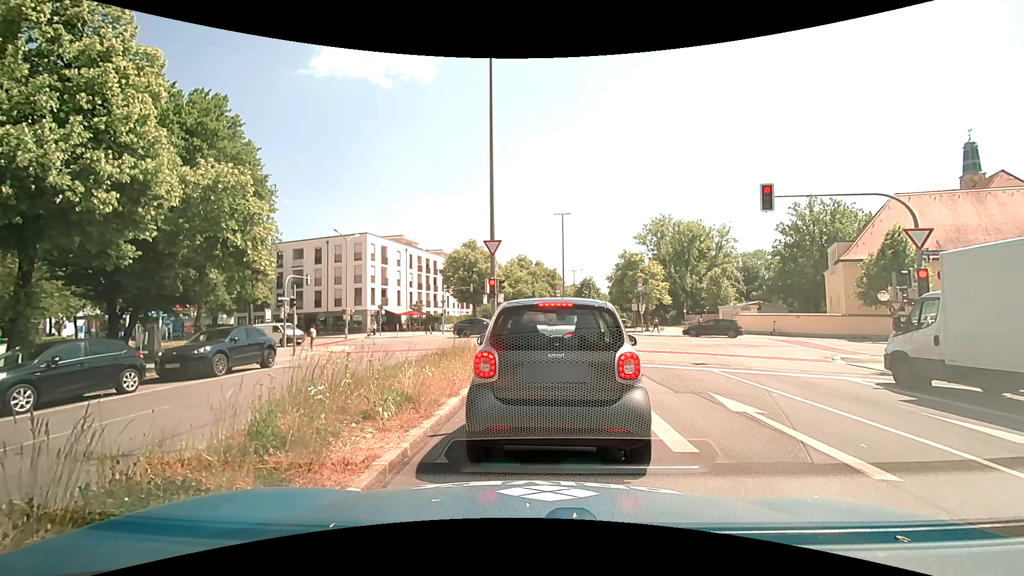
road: secondary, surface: asphalt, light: Day
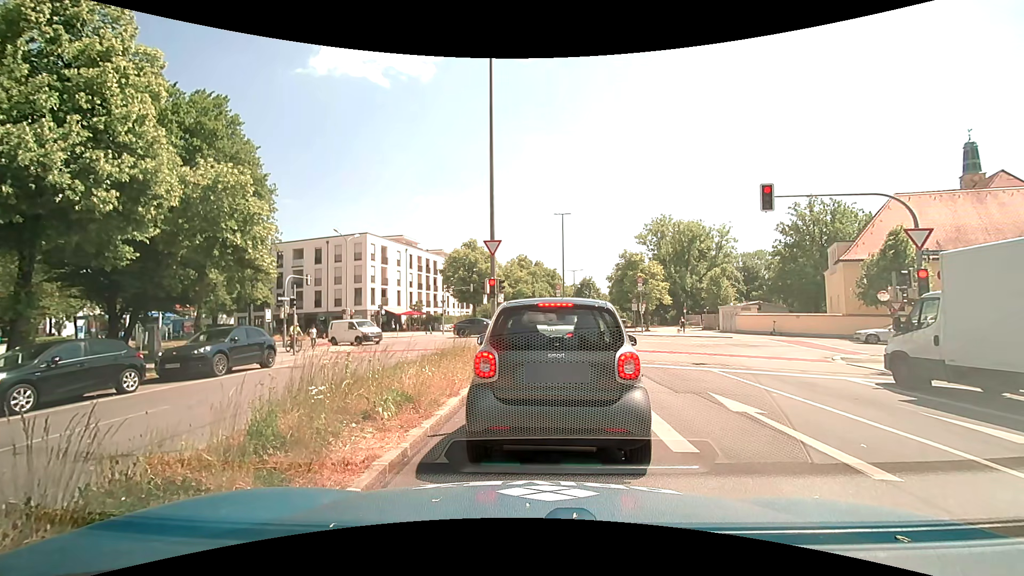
(0.0, 0.0) m; 0°
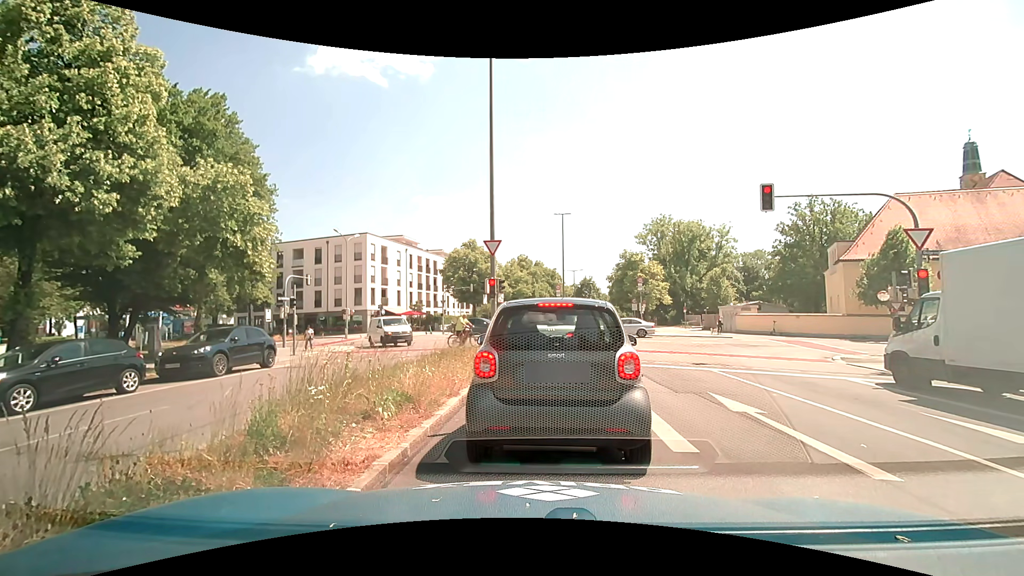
(0.0, 0.0) m; 0°
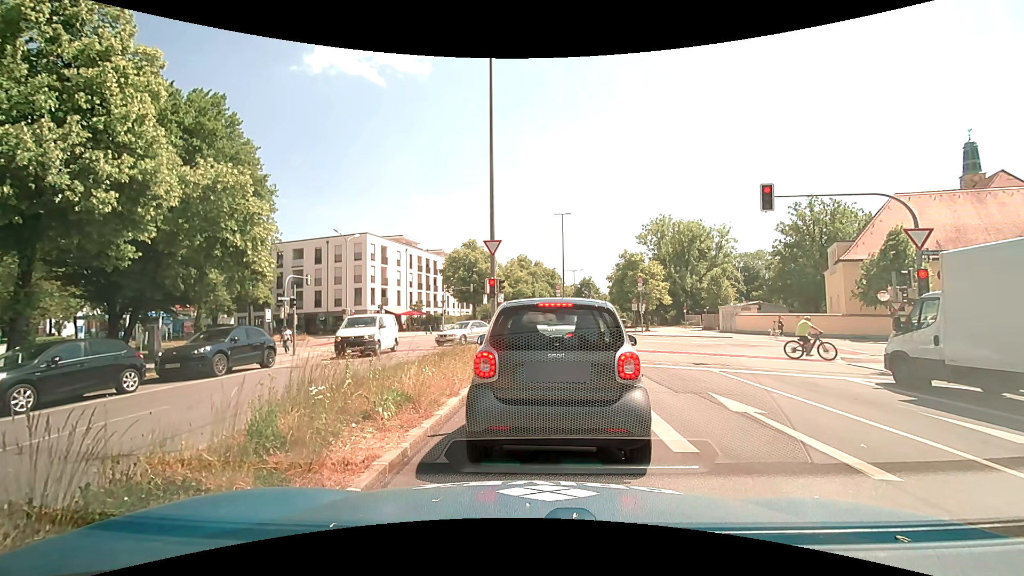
(0.0, 0.0) m; 0°
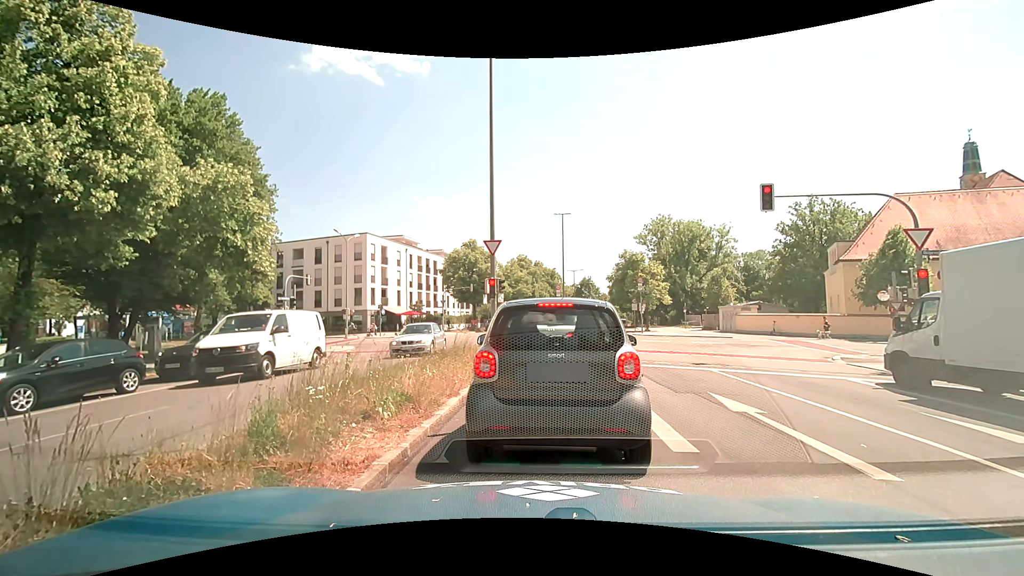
(0.0, 0.0) m; 0°
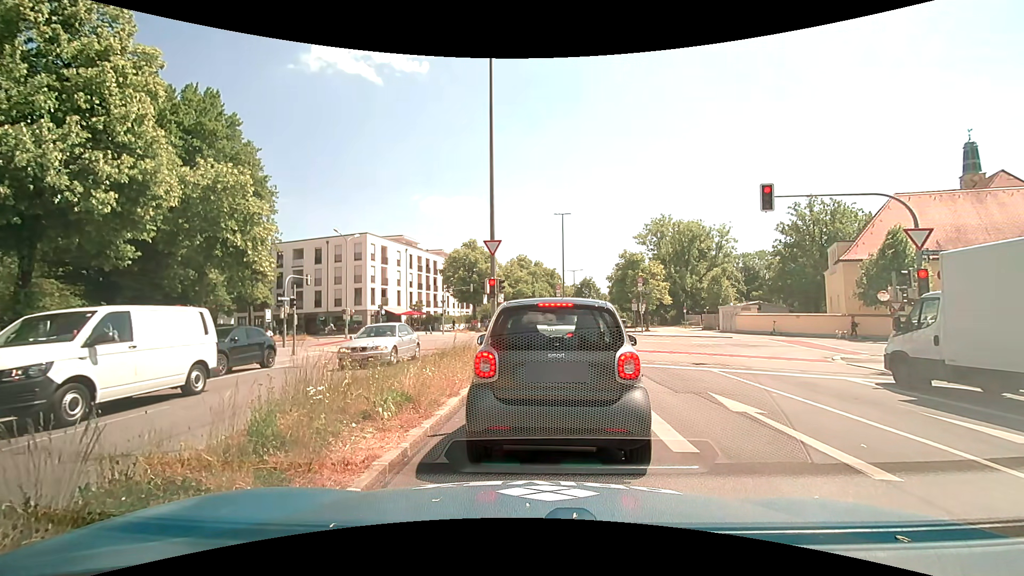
(0.0, 0.0) m; 0°
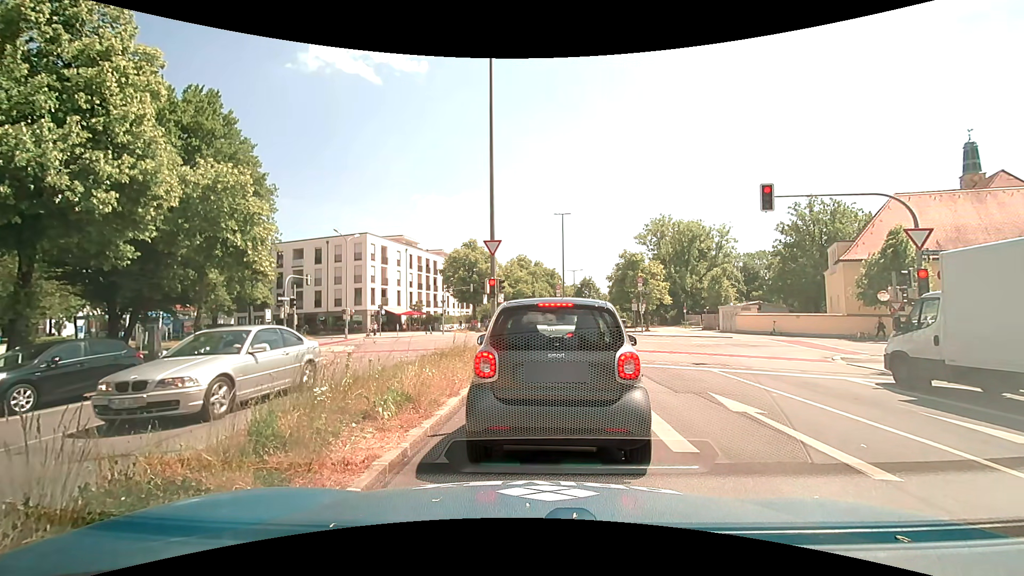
(0.0, 0.0) m; 0°
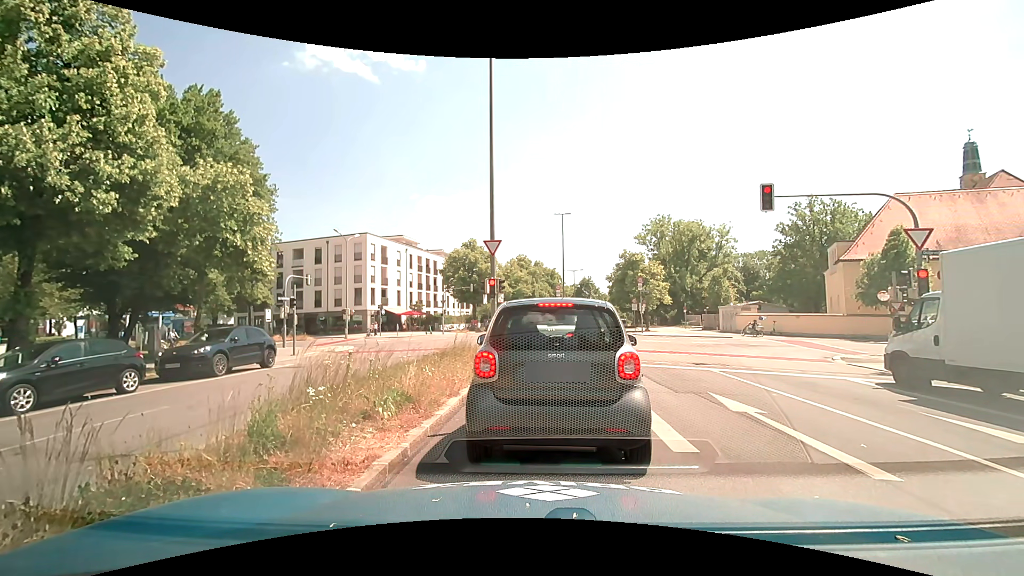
(0.0, 0.0) m; 0°
(+1, +10) (+2, +20) (+3, +30) (+2, +40) (-2, +48) (-11, +54) (-20, +58) (-29, +61) (-39, +65) (-48, +68) m
